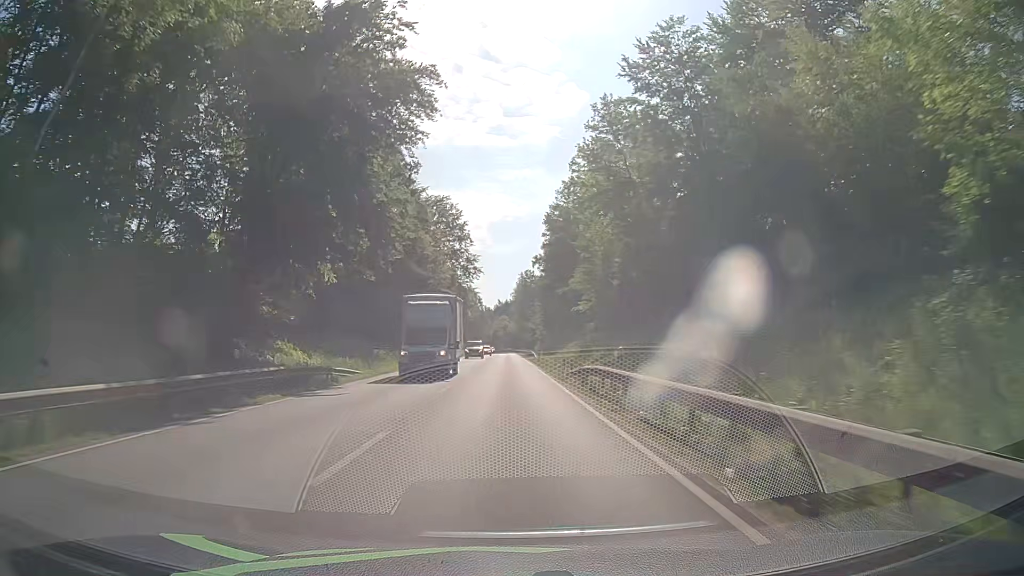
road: primary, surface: asphalt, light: Day
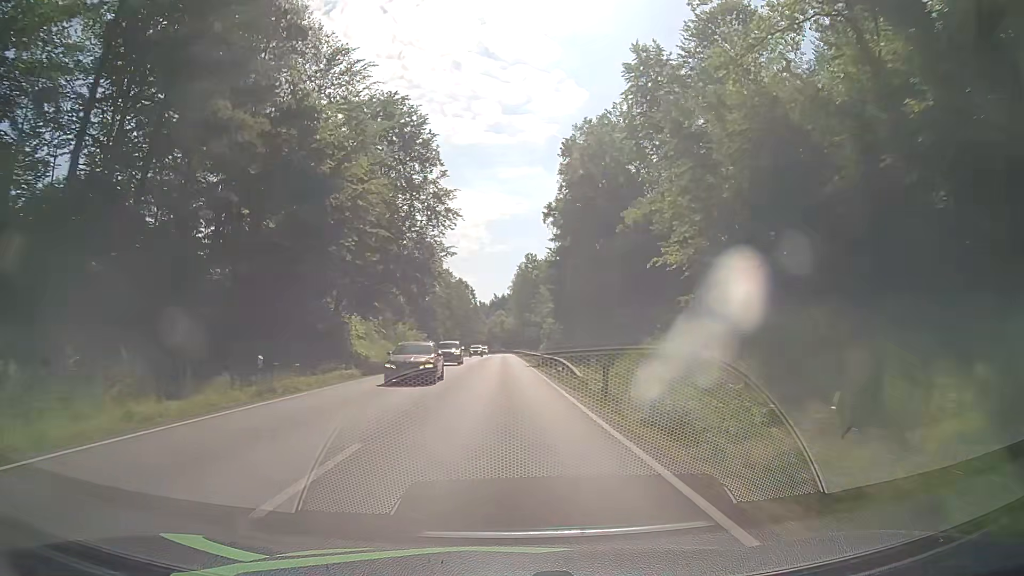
(+0.1, +37.4) m; +1°
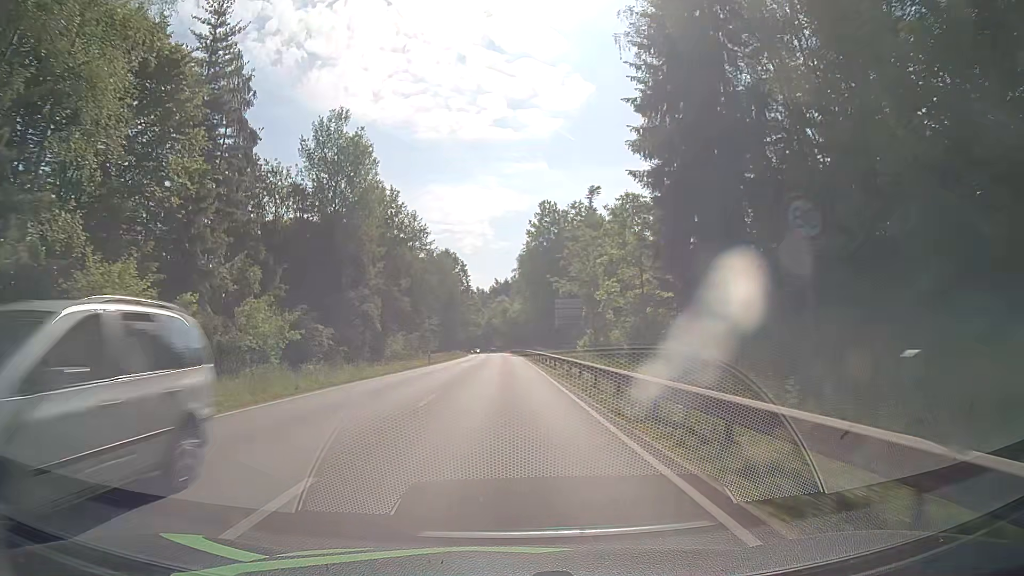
(-0.5, +62.4) m; -1°
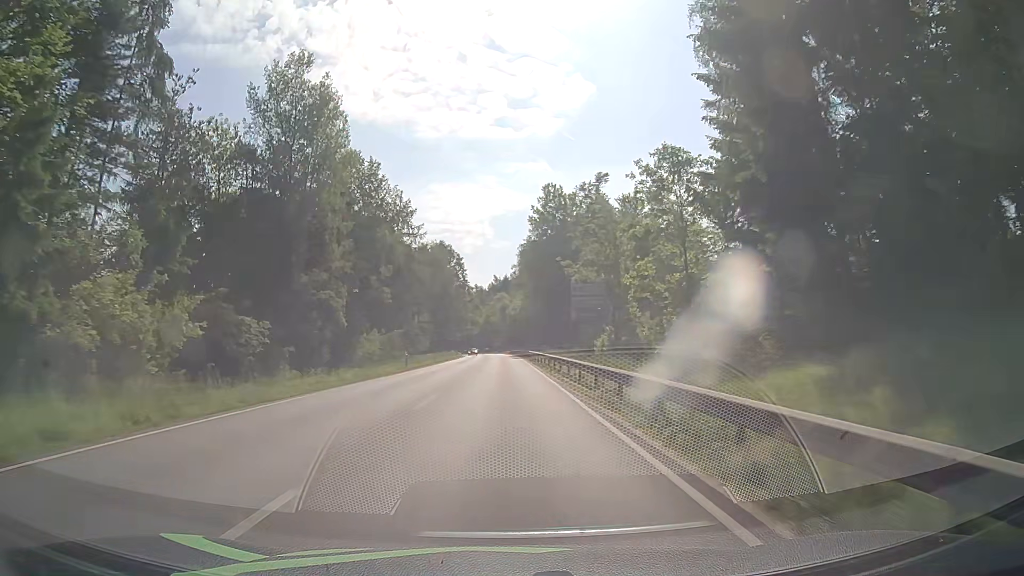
(0.0, +12.5) m; 0°
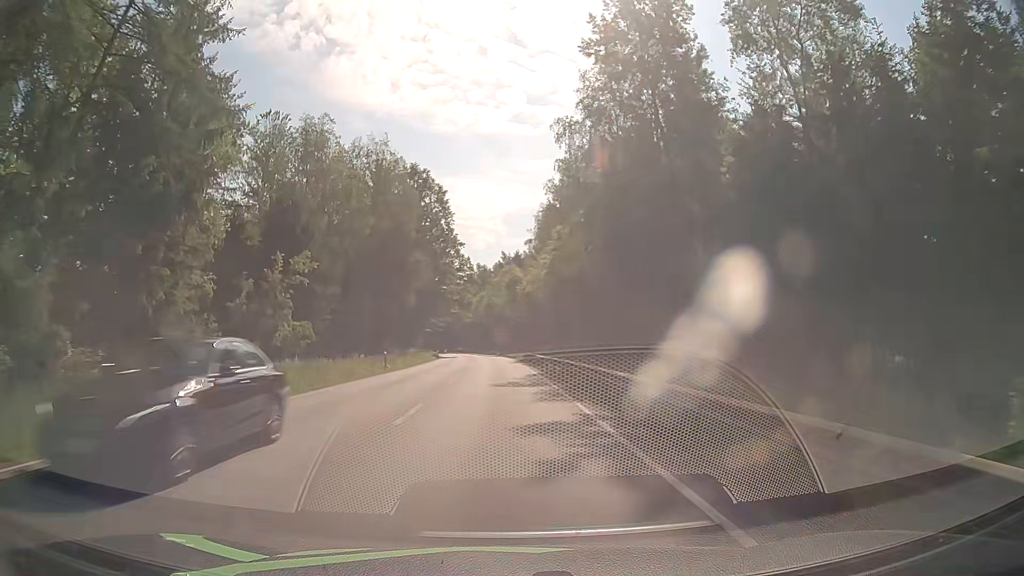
(-0.4, +62.8) m; -1°
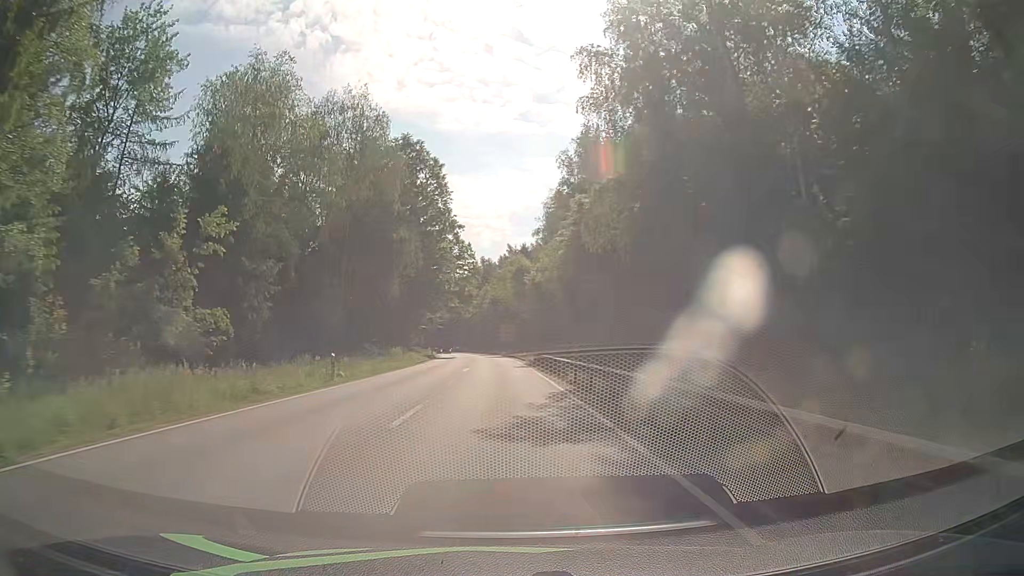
(0.0, +12.6) m; 0°
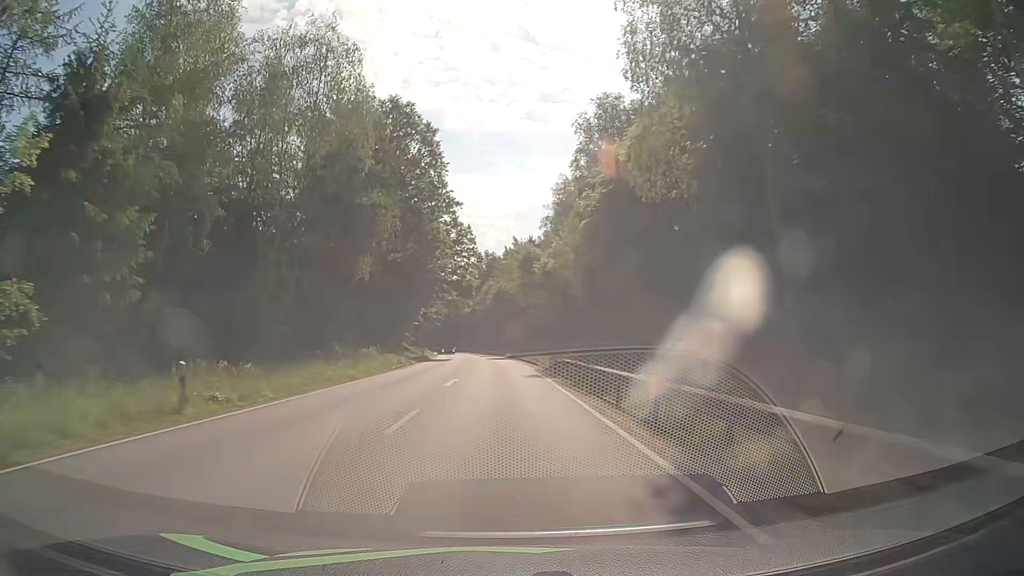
(-0.1, +12.6) m; 0°
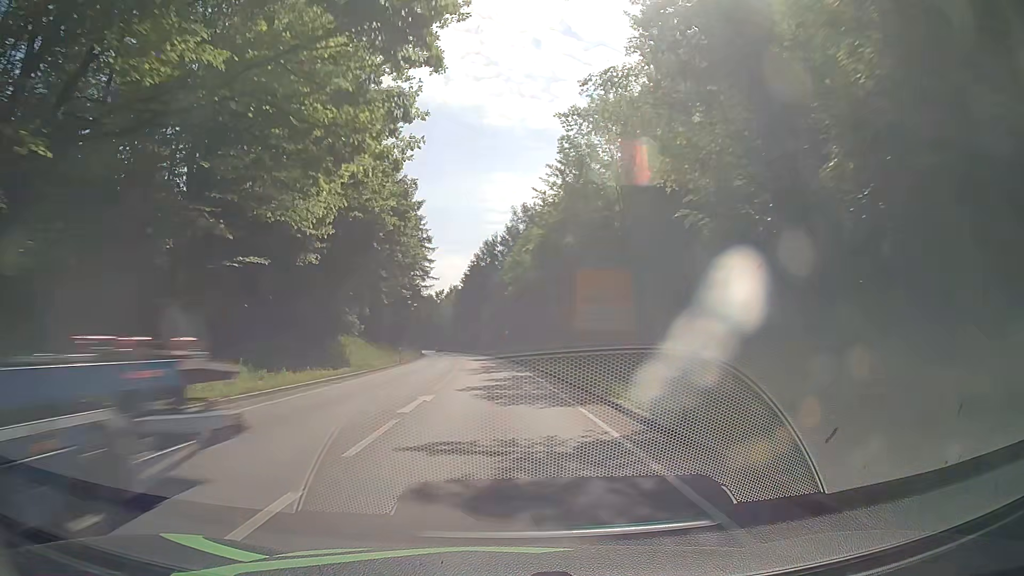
(-1.4, +62.8) m; -3°
(0, +10) (0, +20) (-1, +30) (-1, +40) (-2, +50) (-2, +60) (-3, +70) (-4, +80) (-5, +90) (-6, +100) m
